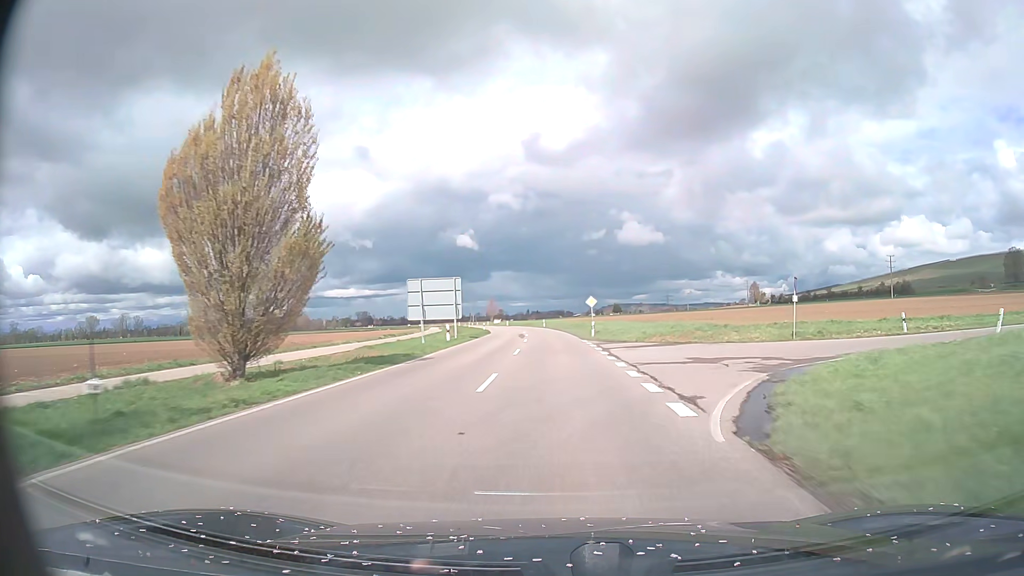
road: tertiary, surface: asphalt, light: Day
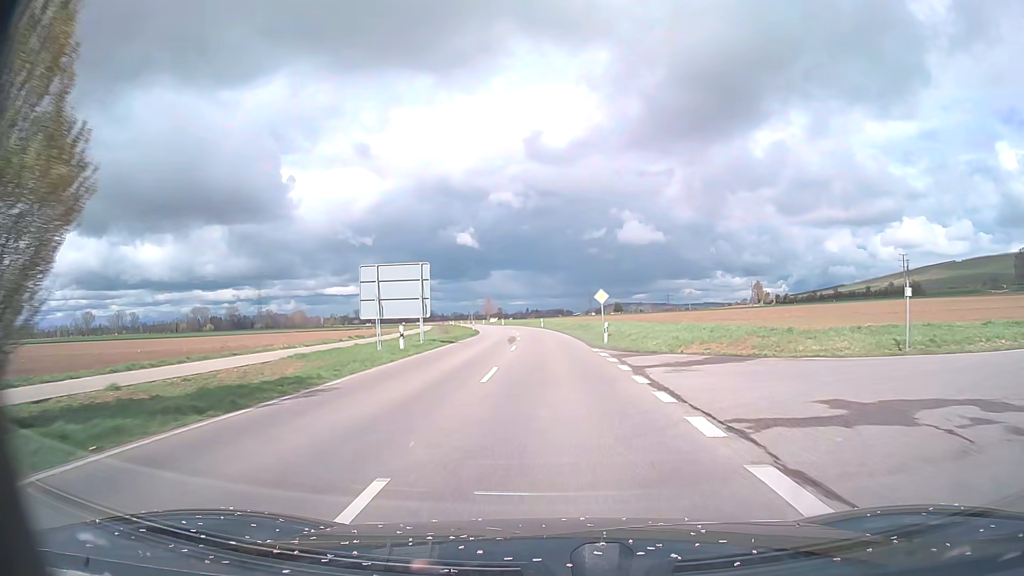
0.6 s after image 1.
(0.0, +10.6) m; 0°
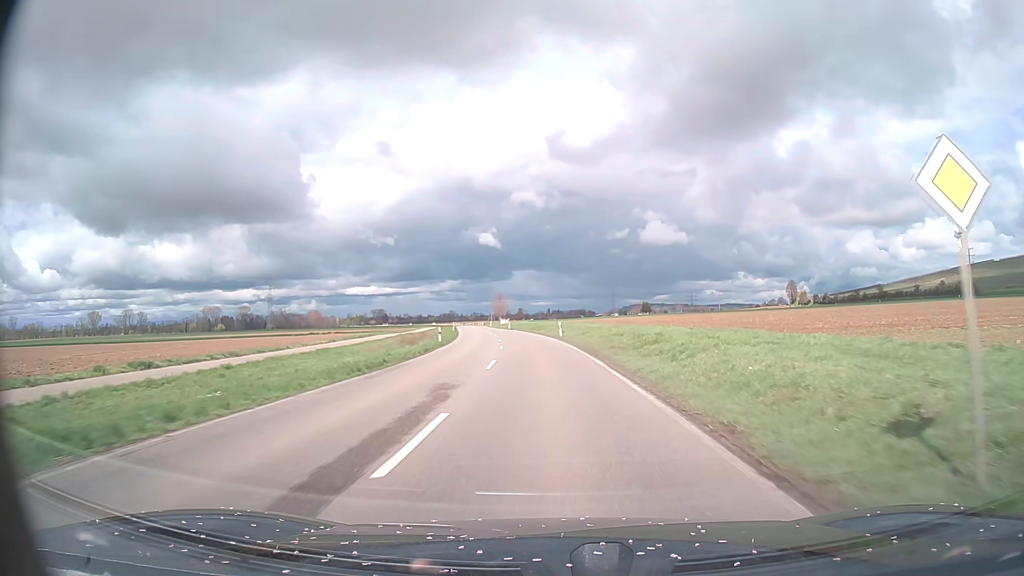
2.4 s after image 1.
(-0.4, +32.3) m; -2°
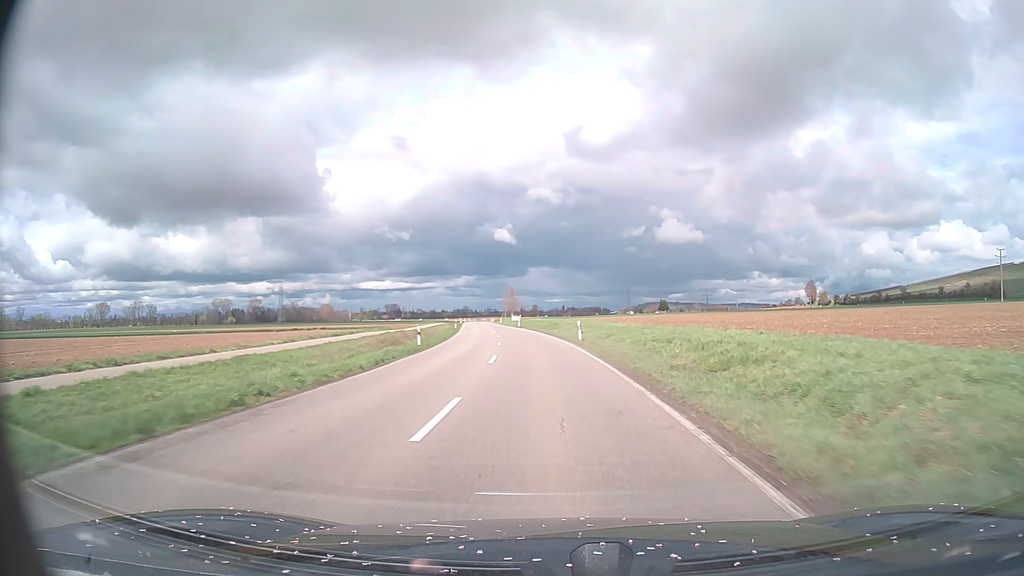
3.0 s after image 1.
(-0.1, +10.7) m; -1°
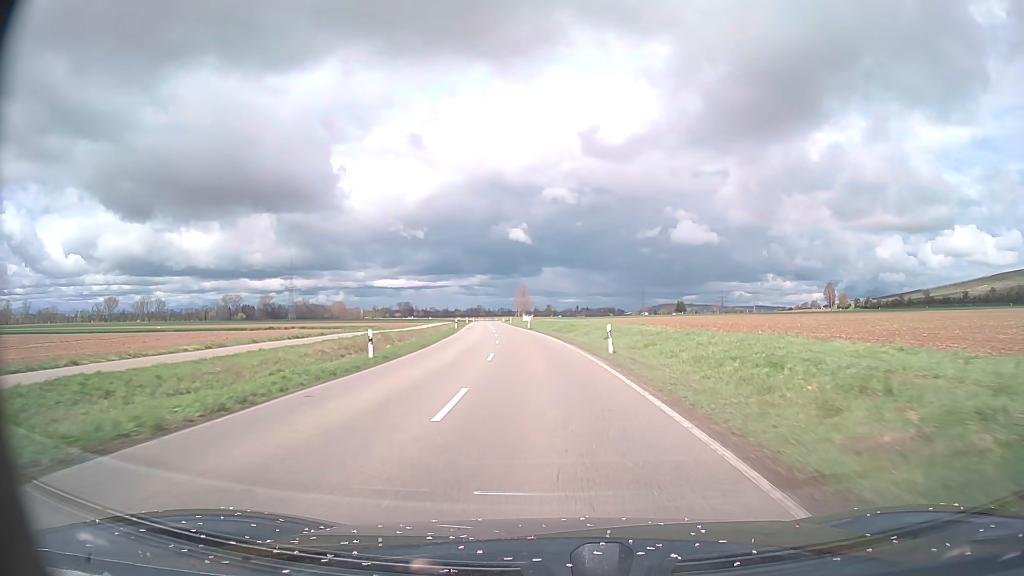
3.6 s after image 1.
(-0.1, +10.7) m; -1°
